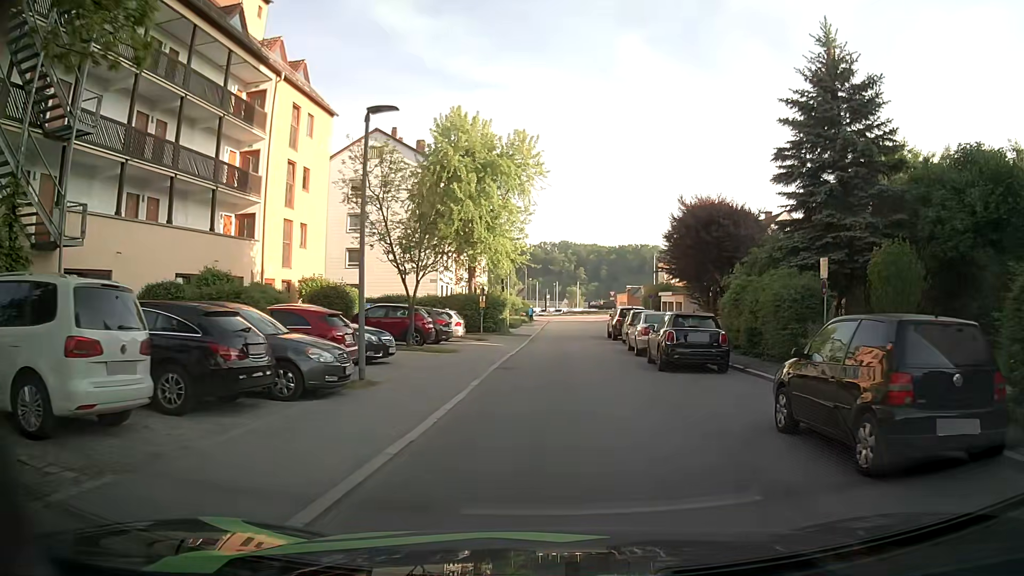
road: residential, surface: asphalt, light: Day
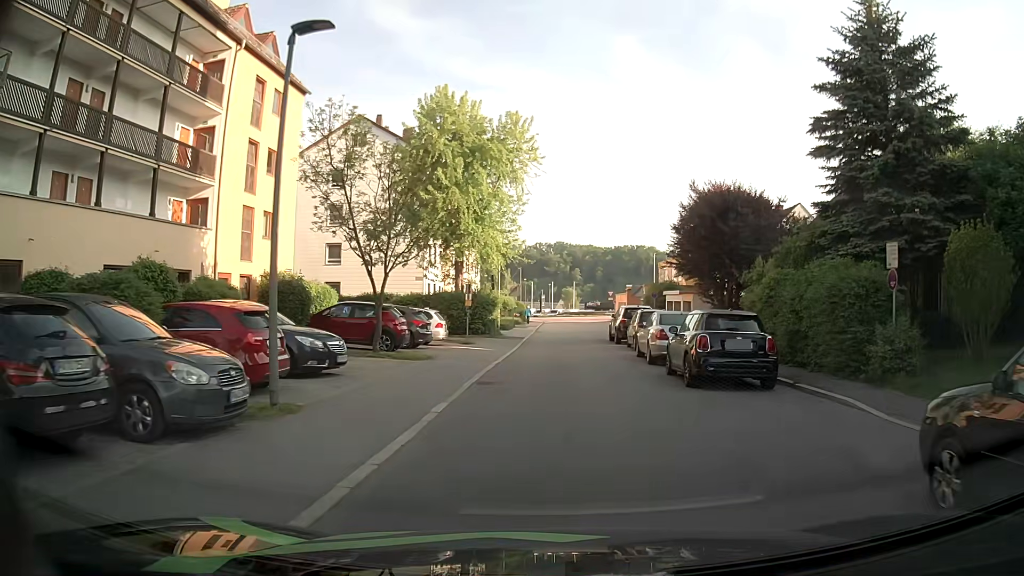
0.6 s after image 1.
(0.0, +3.9) m; +1°
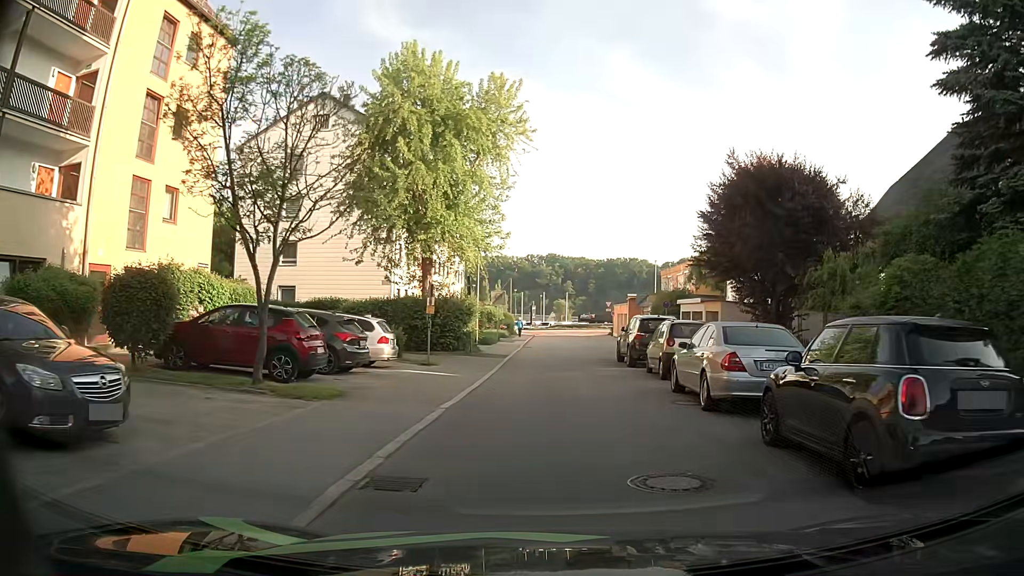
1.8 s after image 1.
(+0.2, +7.5) m; 0°
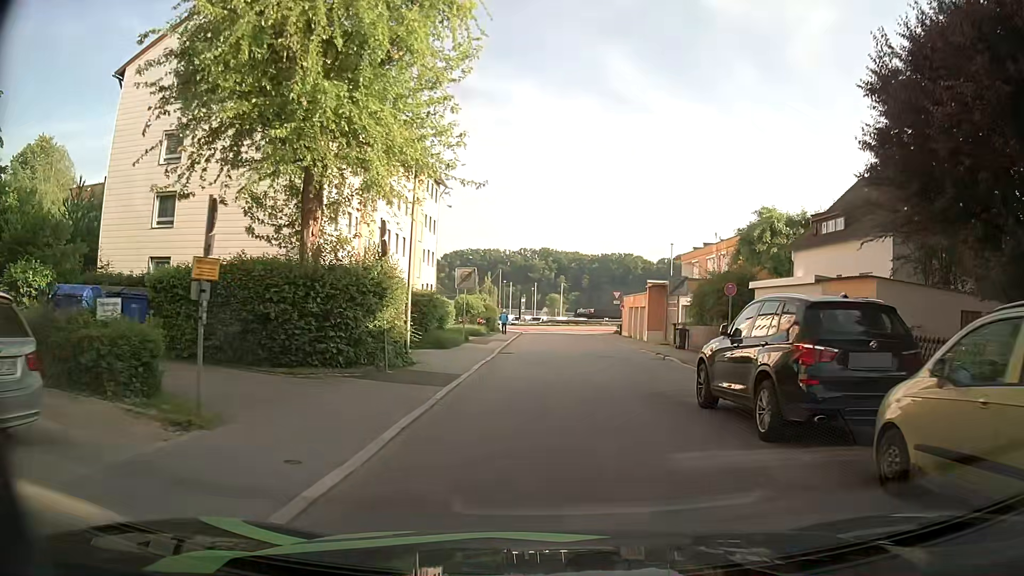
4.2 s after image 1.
(+0.2, +14.4) m; +1°
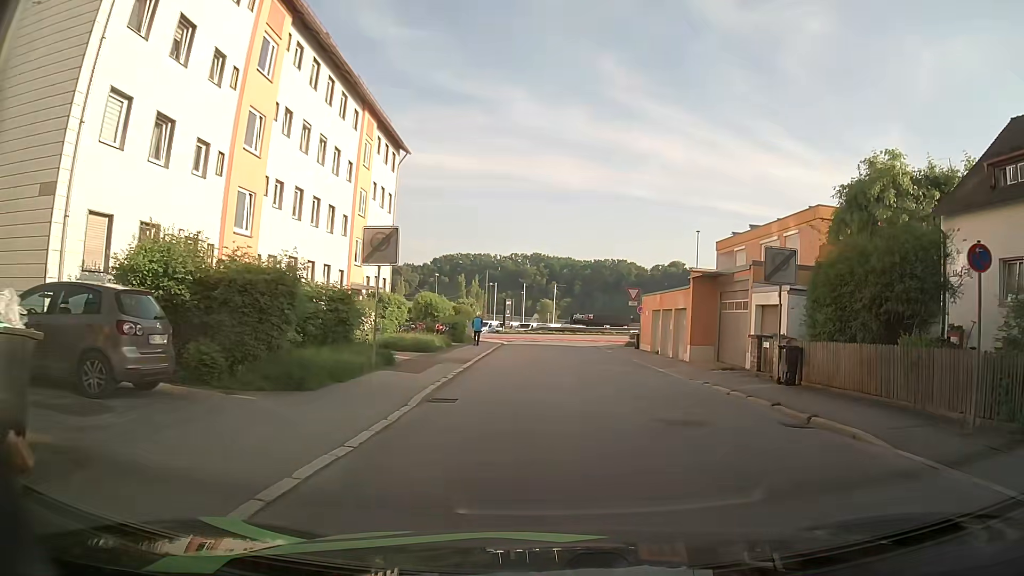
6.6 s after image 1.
(+0.1, +14.5) m; +2°
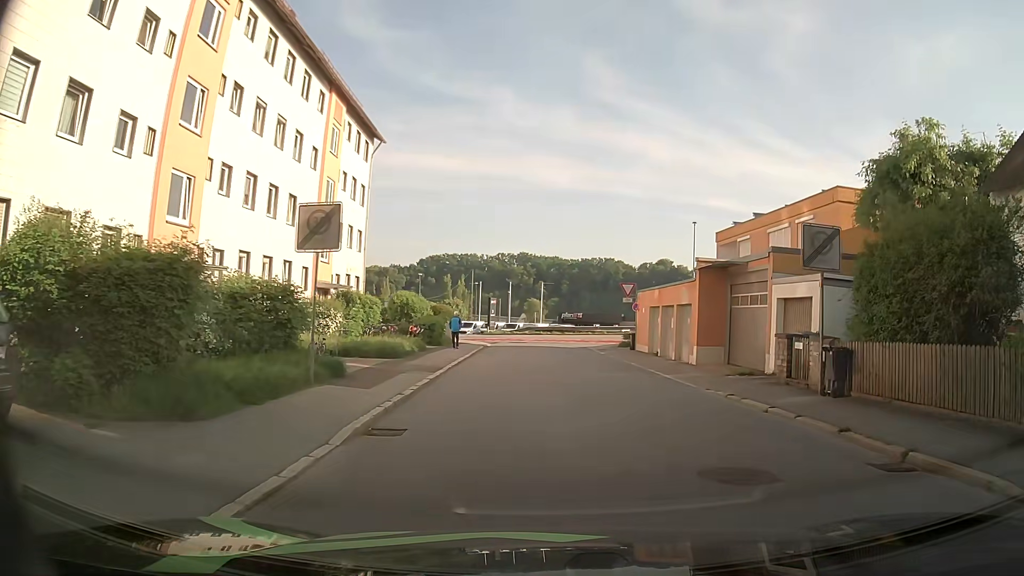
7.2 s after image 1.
(0.0, +3.4) m; 0°
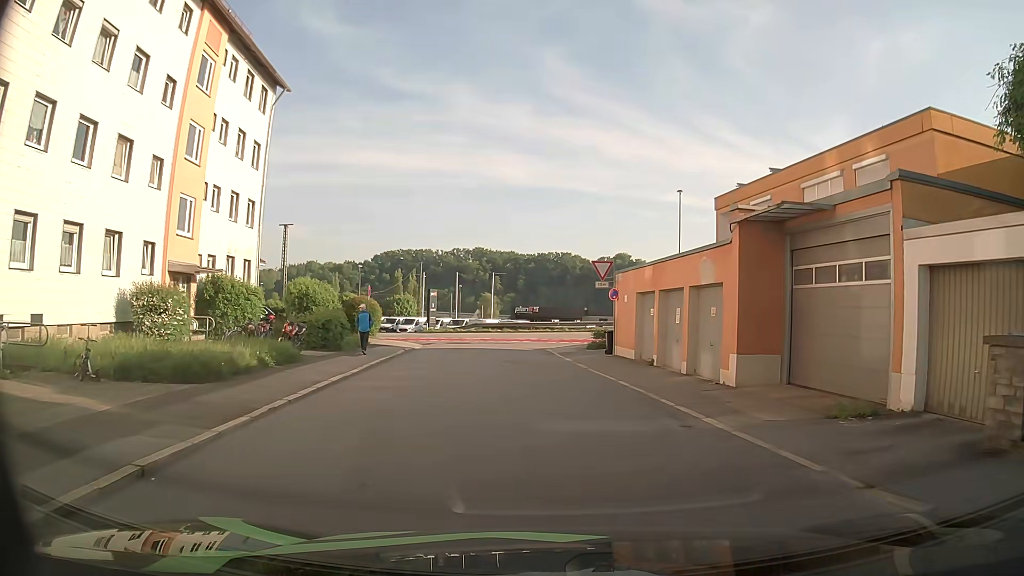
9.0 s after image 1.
(+0.4, +9.9) m; +4°
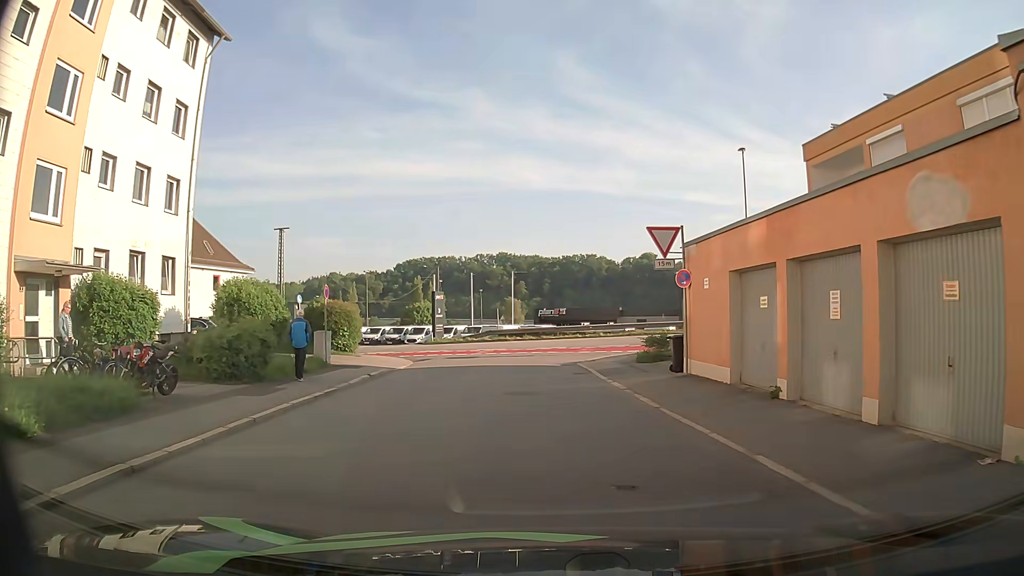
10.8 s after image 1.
(-0.1, +9.0) m; -4°
